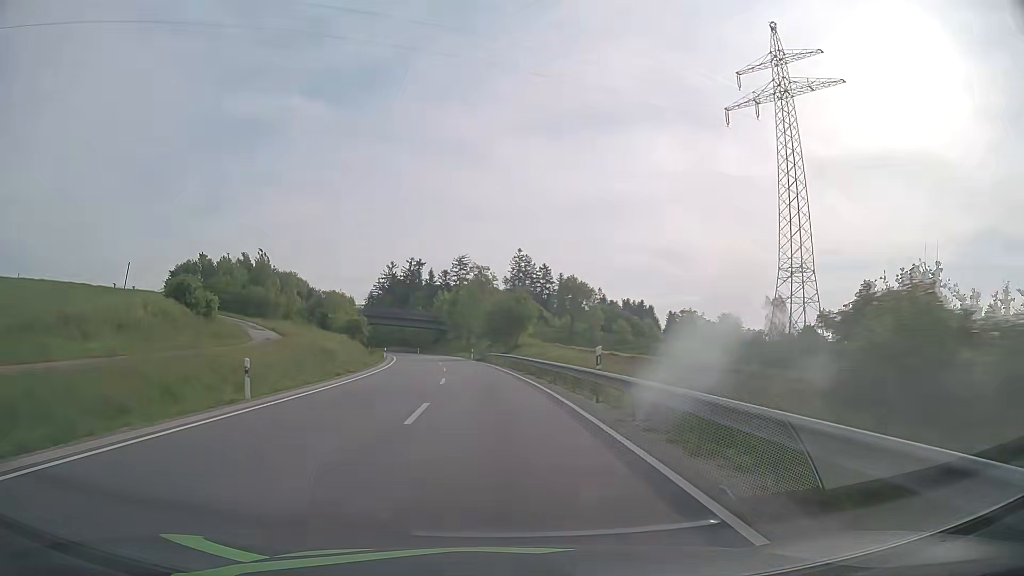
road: secondary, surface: asphalt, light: Day
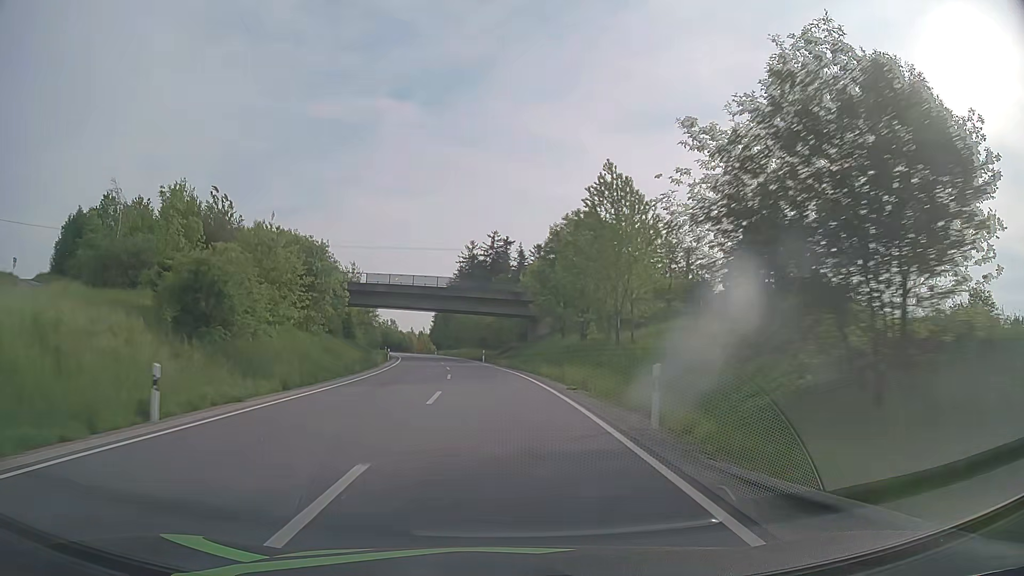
(-4.3, +56.4) m; -9°
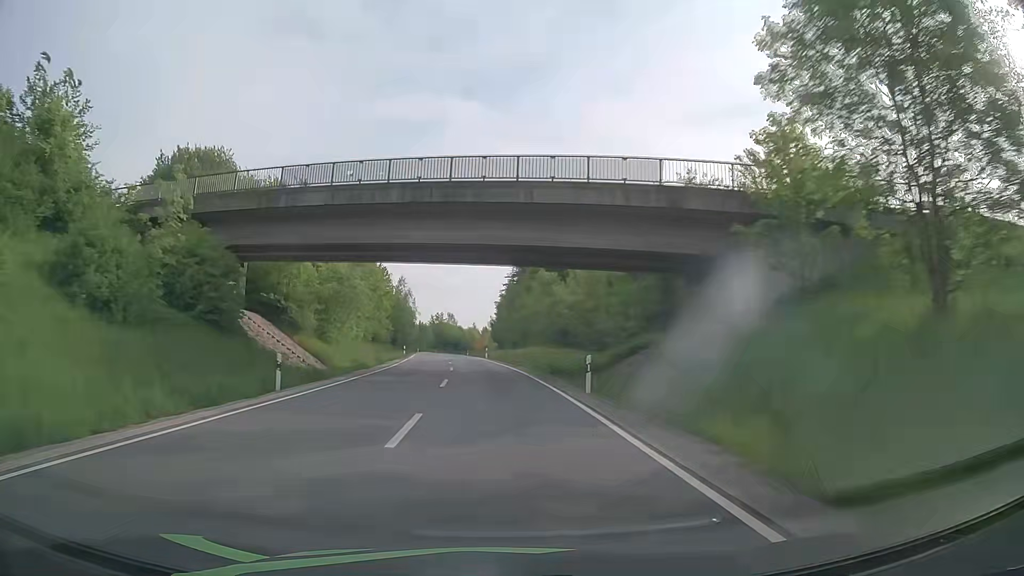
(-2.3, +42.9) m; -6°
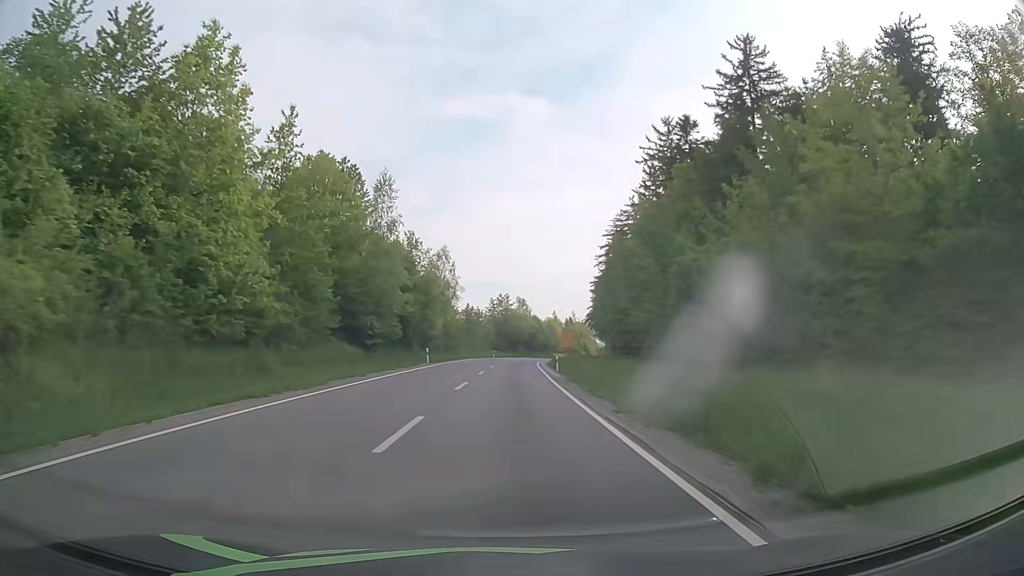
(-5.0, +72.8) m; -7°
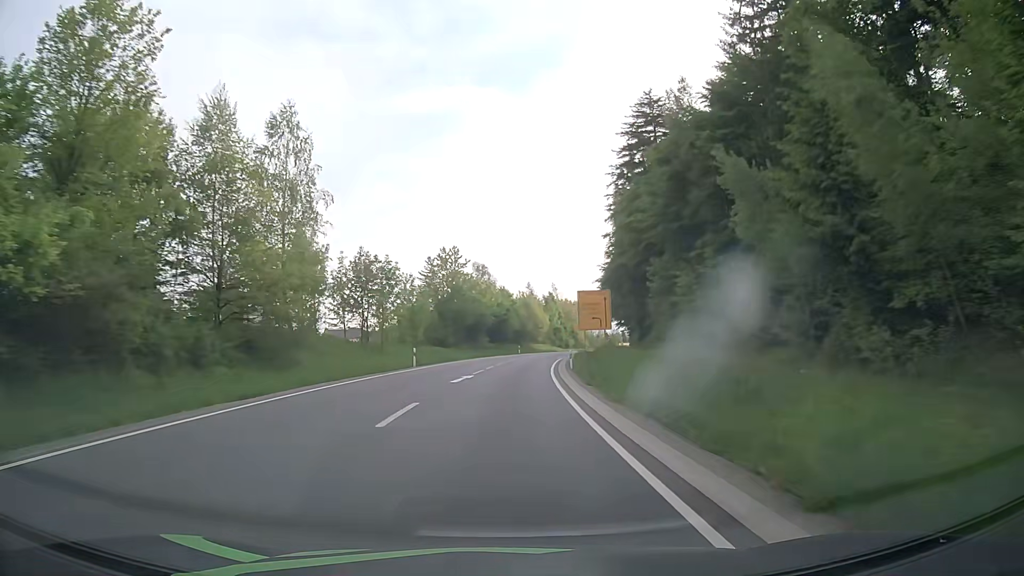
(+1.1, +57.9) m; +3°
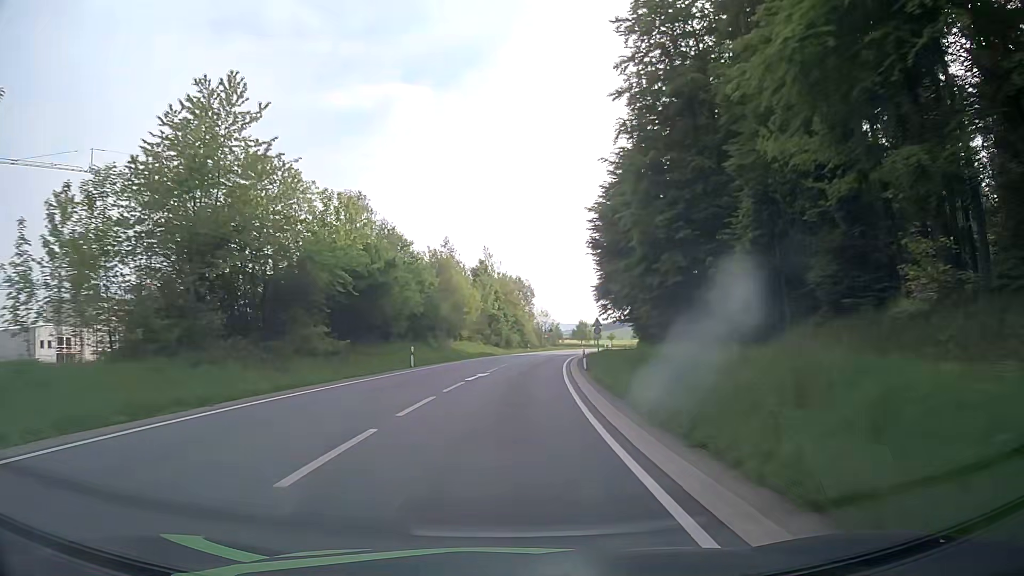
(+2.4, +52.6) m; +6°
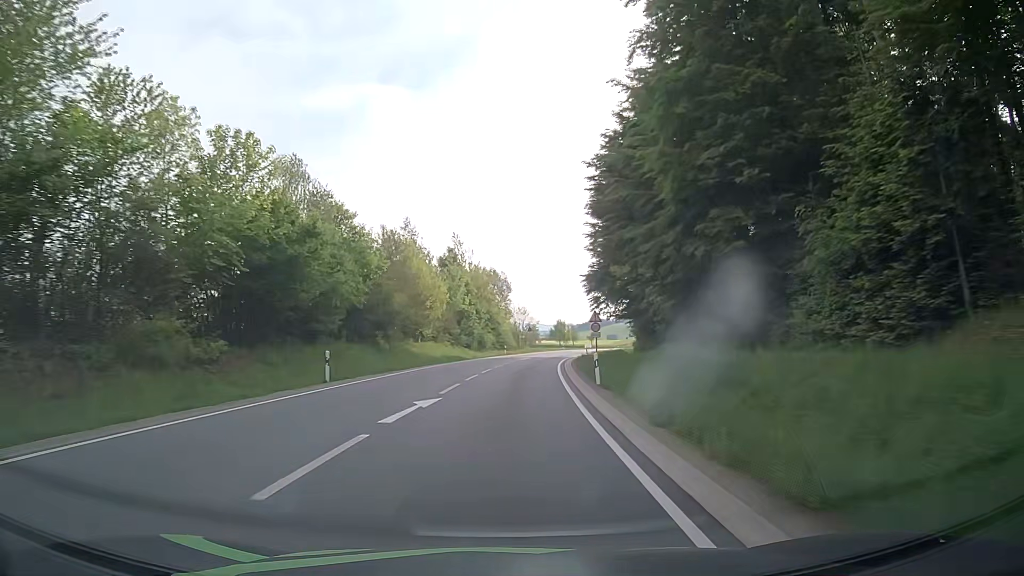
(+0.3, +12.5) m; +2°
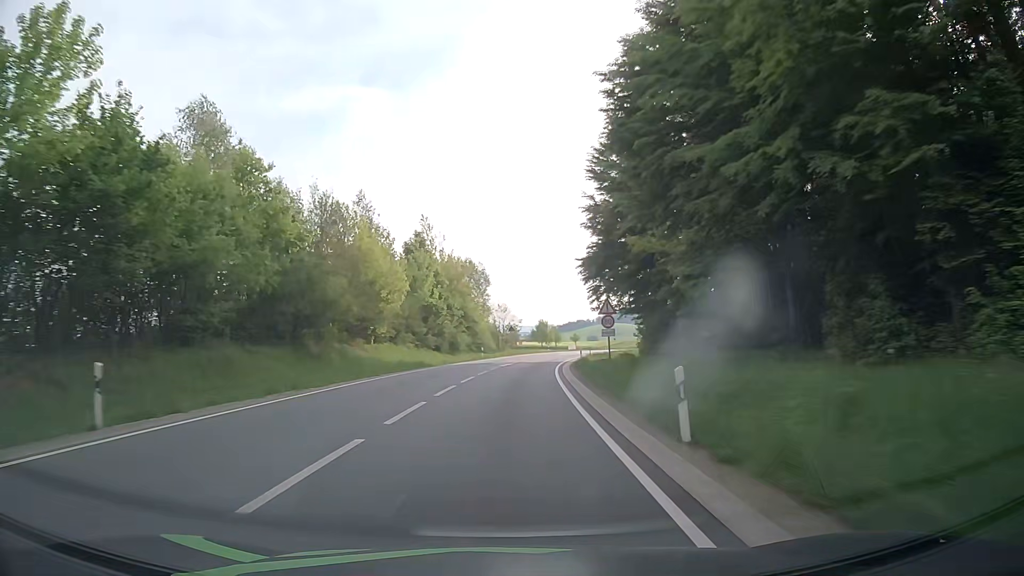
(+0.2, +12.4) m; +2°
(0, +10) (0, +20) (+1, +30) (+2, +40) (+3, +50) (+4, +60) (+6, +70) (+8, +79) (+10, +89) (+12, +99) m
